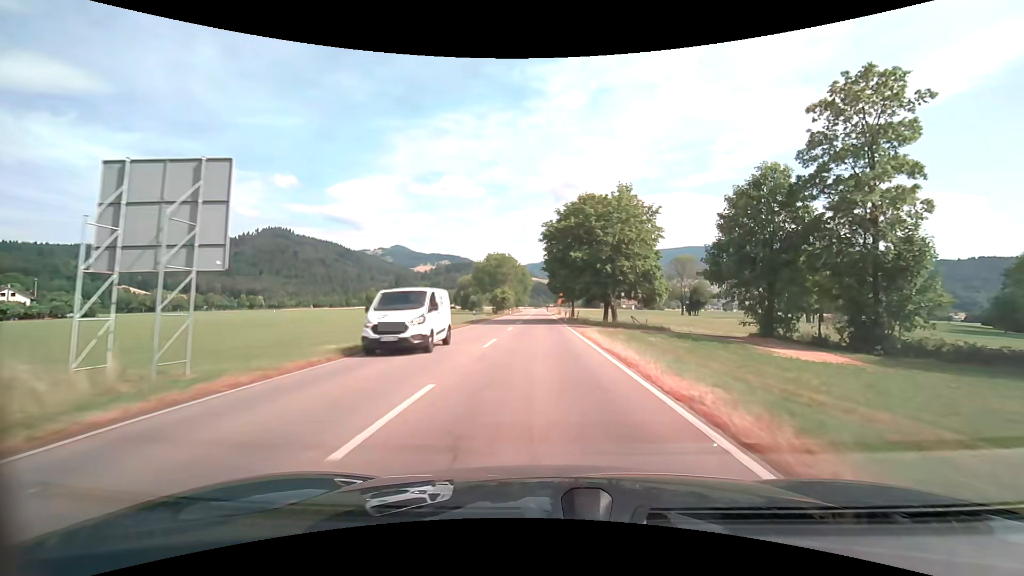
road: secondary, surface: asphalt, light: Day
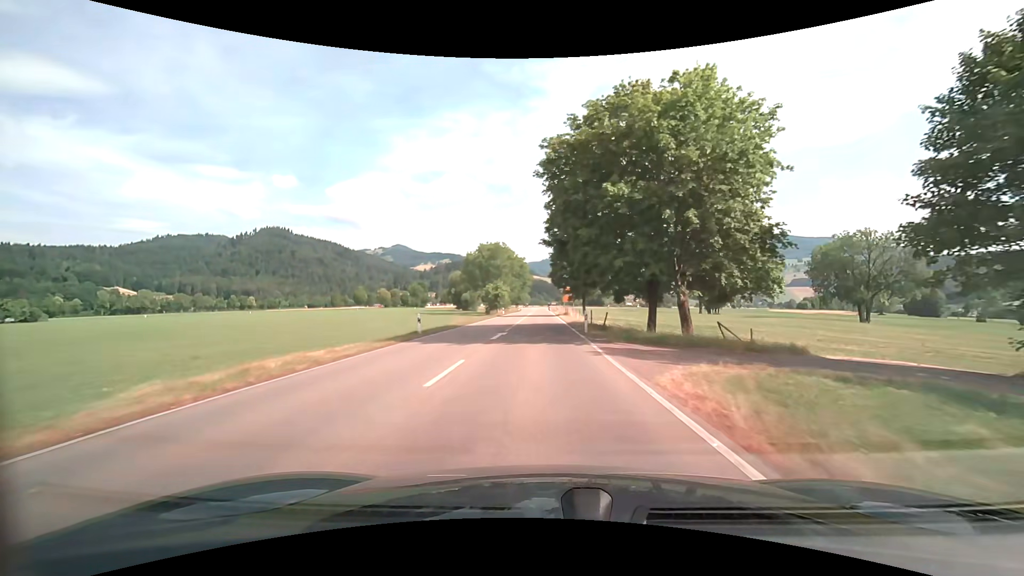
(0.0, +20.0) m; 0°
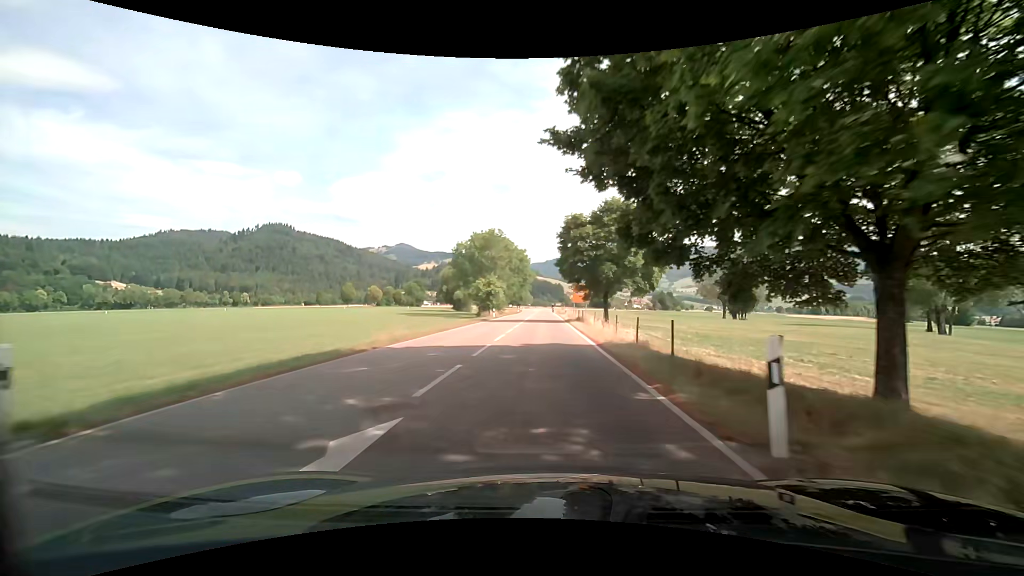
(-0.1, +18.9) m; 0°
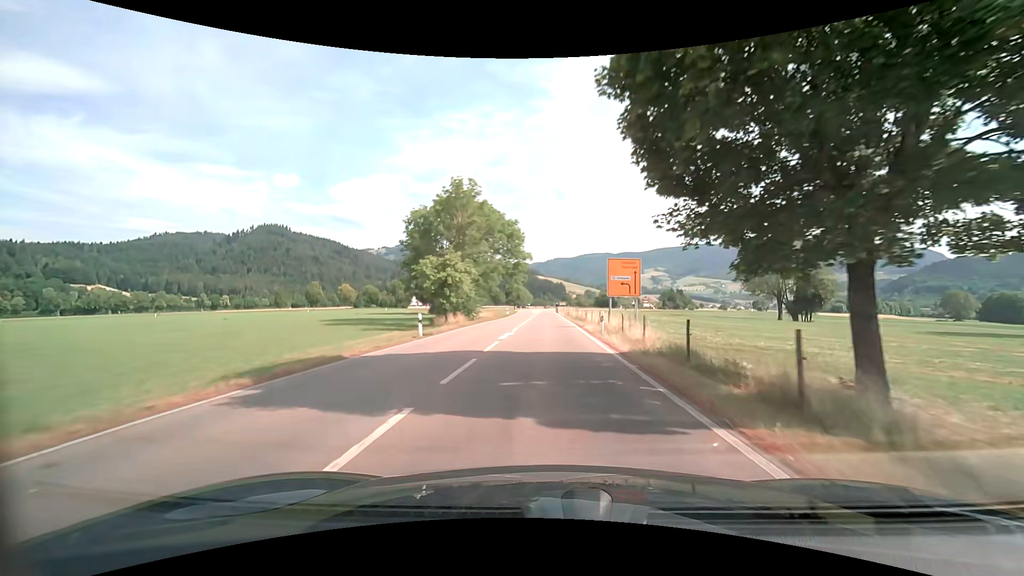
(0.0, +34.8) m; 0°
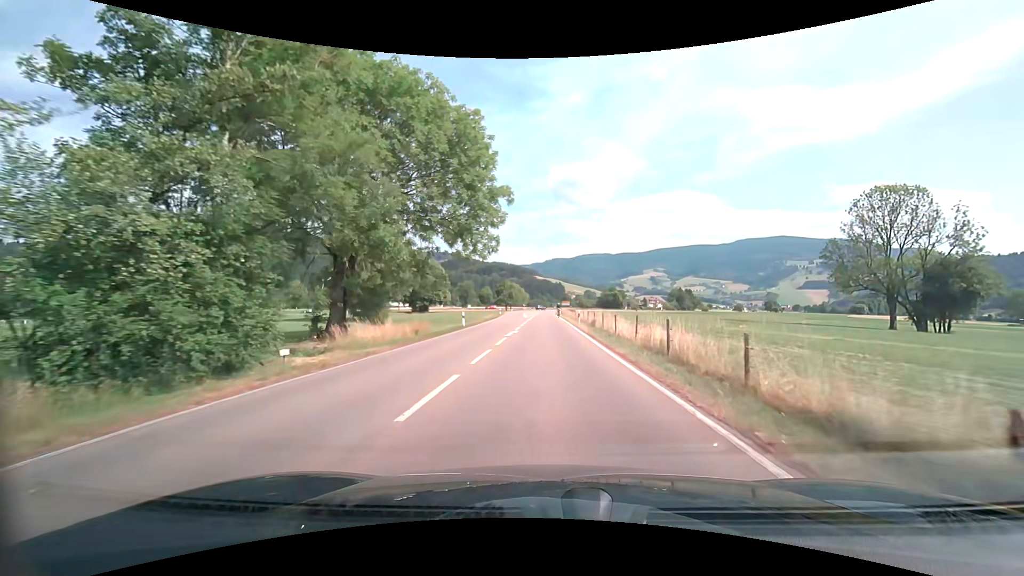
(+0.1, +38.5) m; 0°
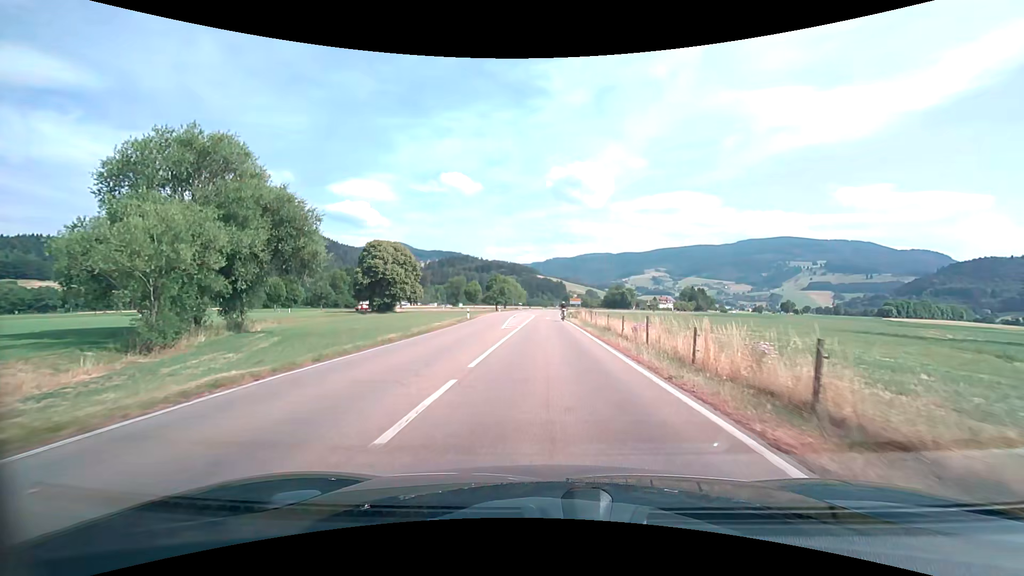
(+0.1, +37.0) m; +1°
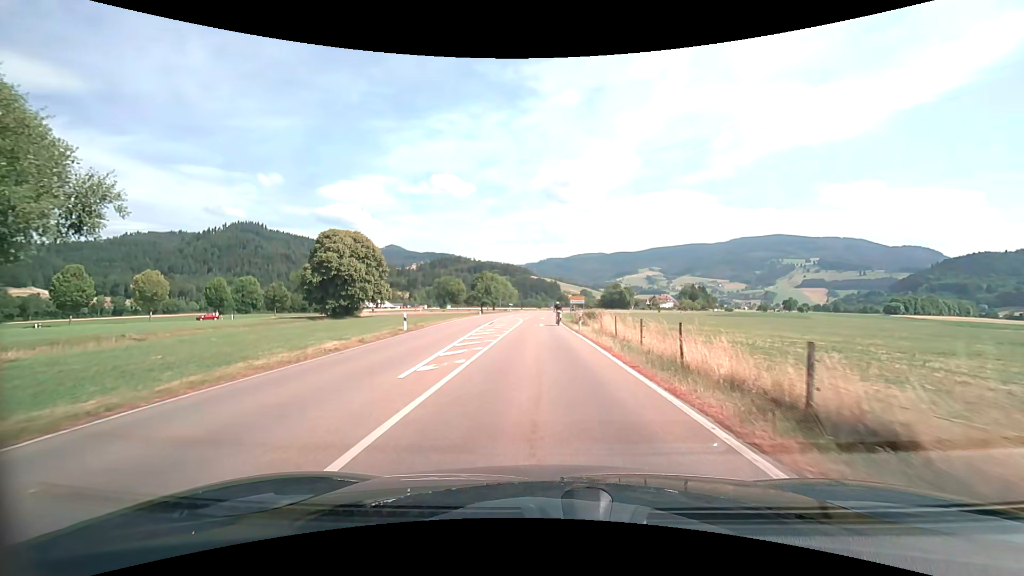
(0.0, +20.5) m; 0°
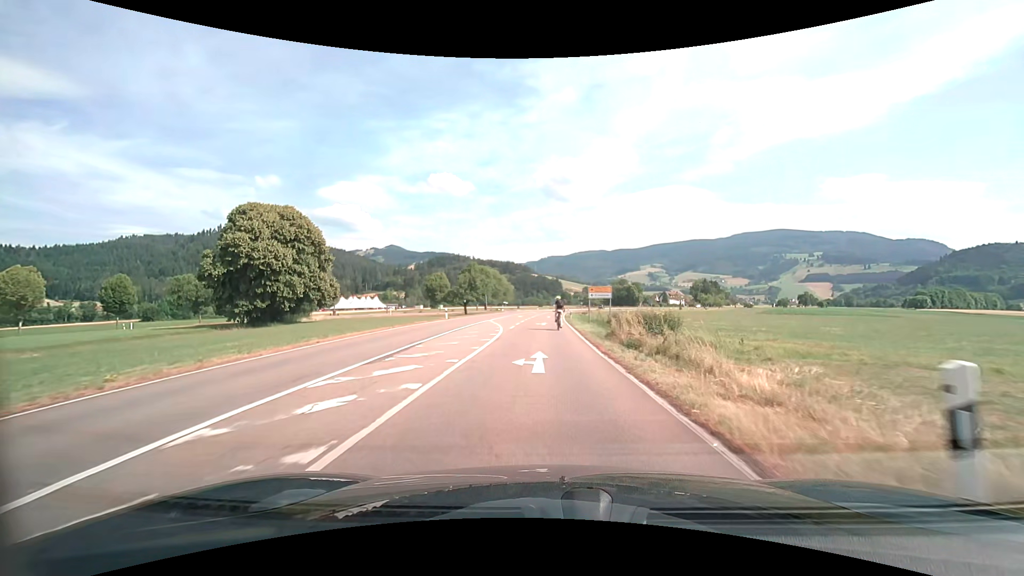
(0.0, +26.5) m; 0°
